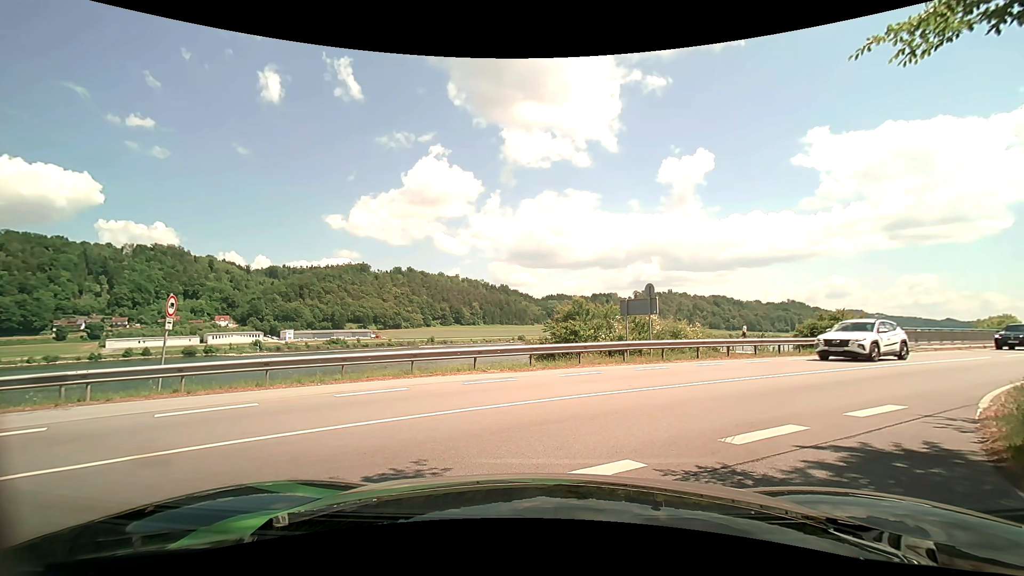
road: primary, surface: asphalt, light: Day
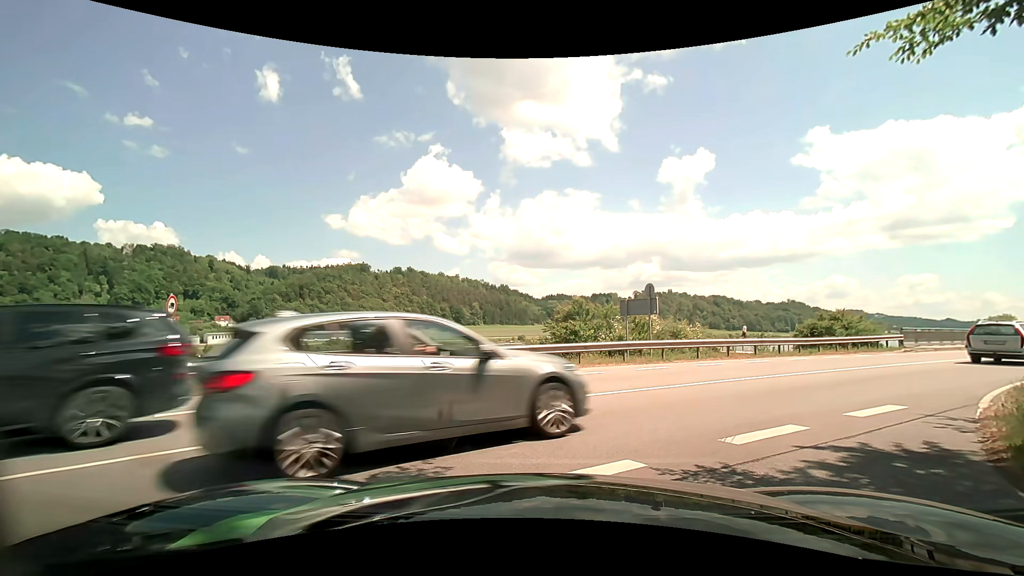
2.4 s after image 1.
(0.0, 0.0) m; 0°
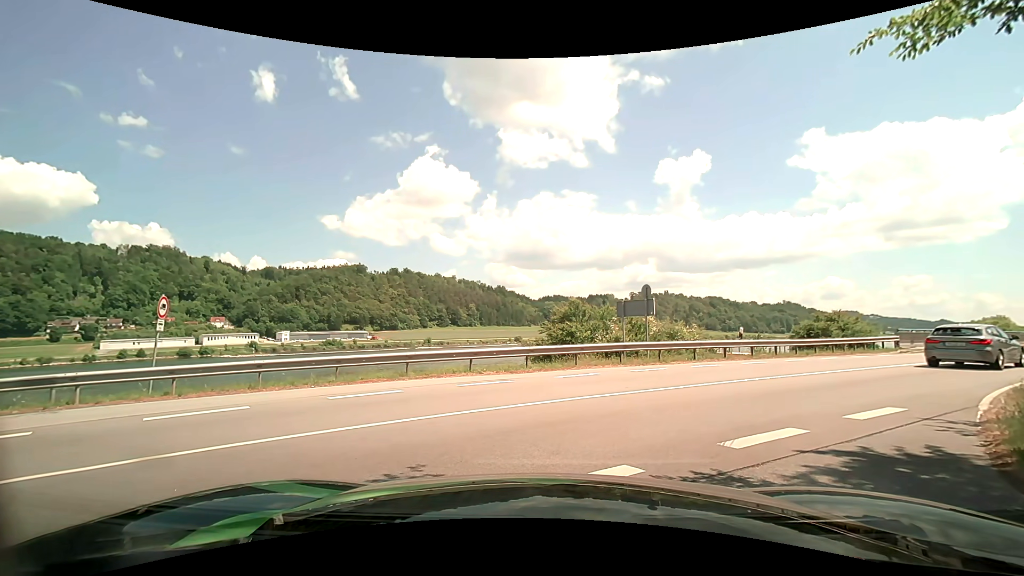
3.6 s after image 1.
(0.0, +0.1) m; 0°
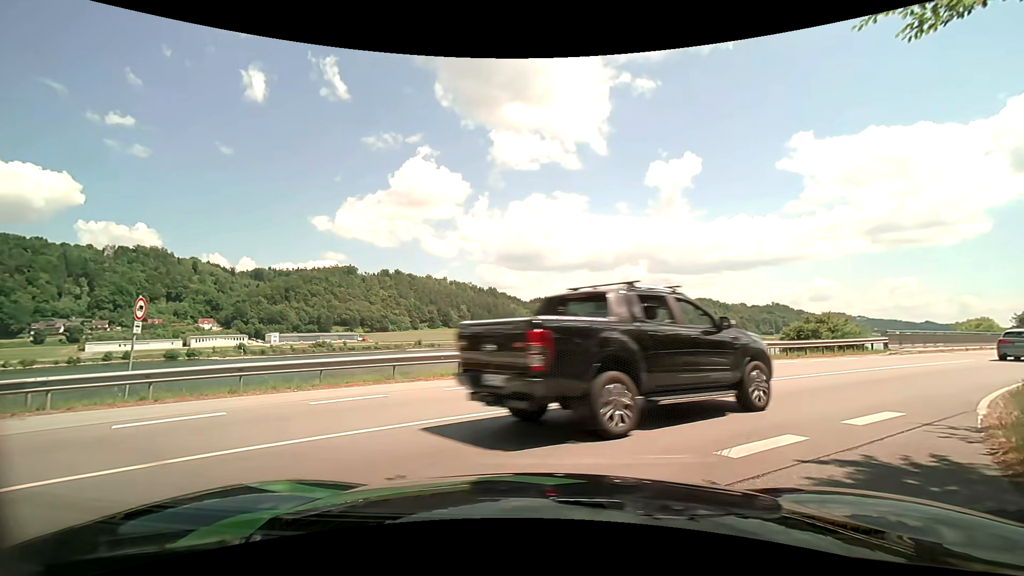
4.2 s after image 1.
(0.0, +0.3) m; 0°
